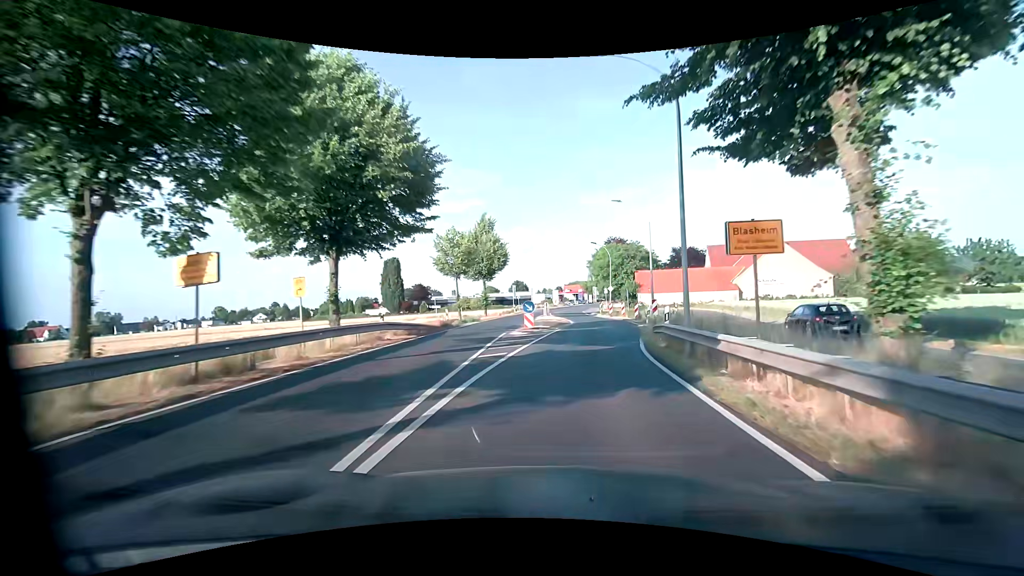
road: primary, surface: asphalt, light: Day
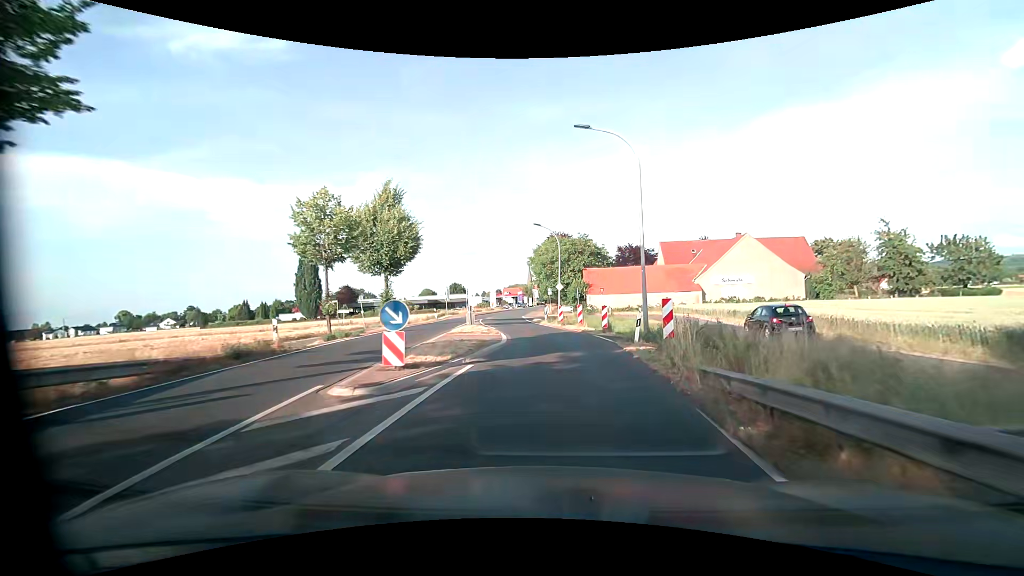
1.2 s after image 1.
(+0.8, +13.4) m; +7°
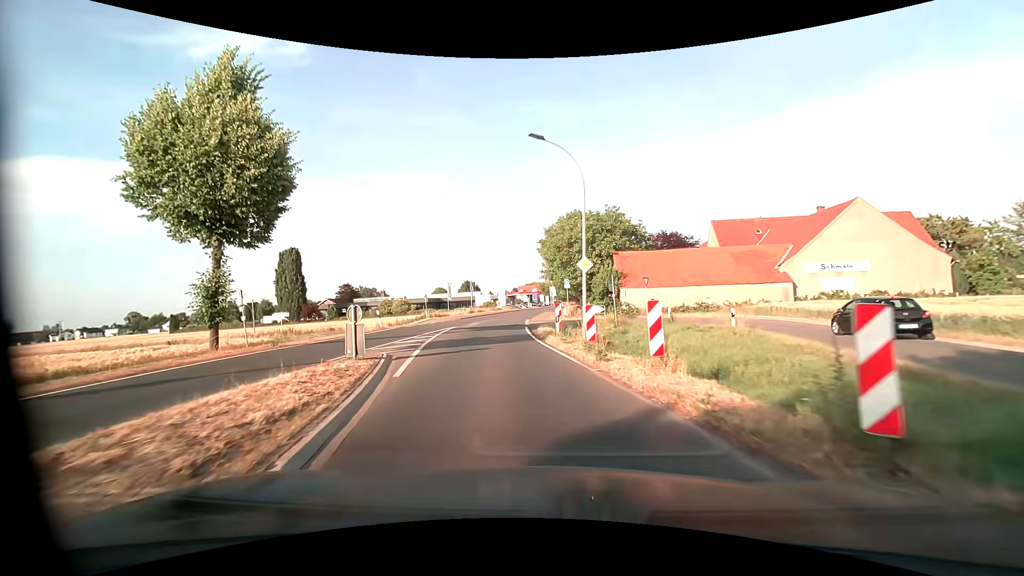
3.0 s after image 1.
(+0.2, +19.1) m; -3°
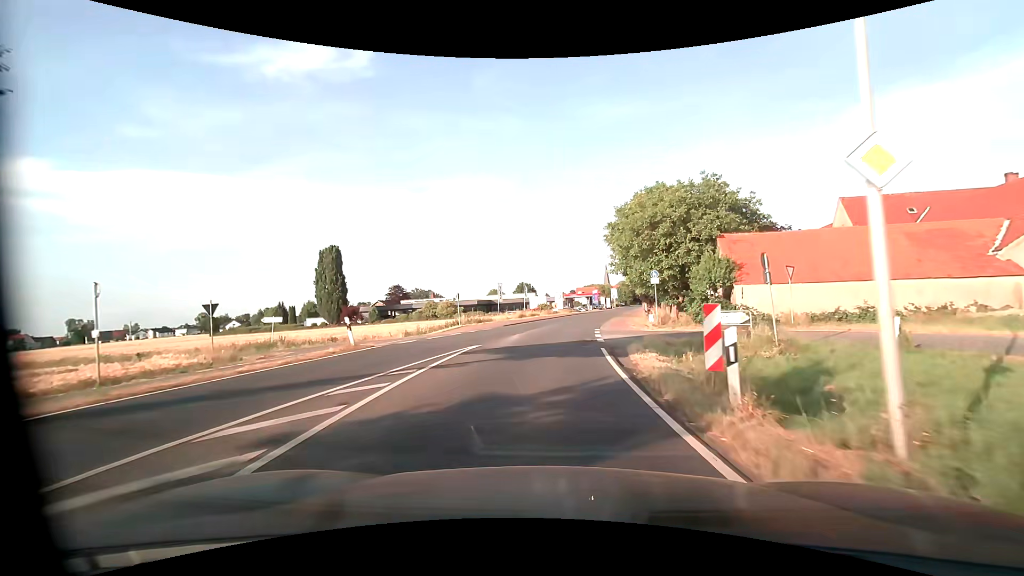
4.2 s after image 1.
(-0.9, +12.8) m; -6°
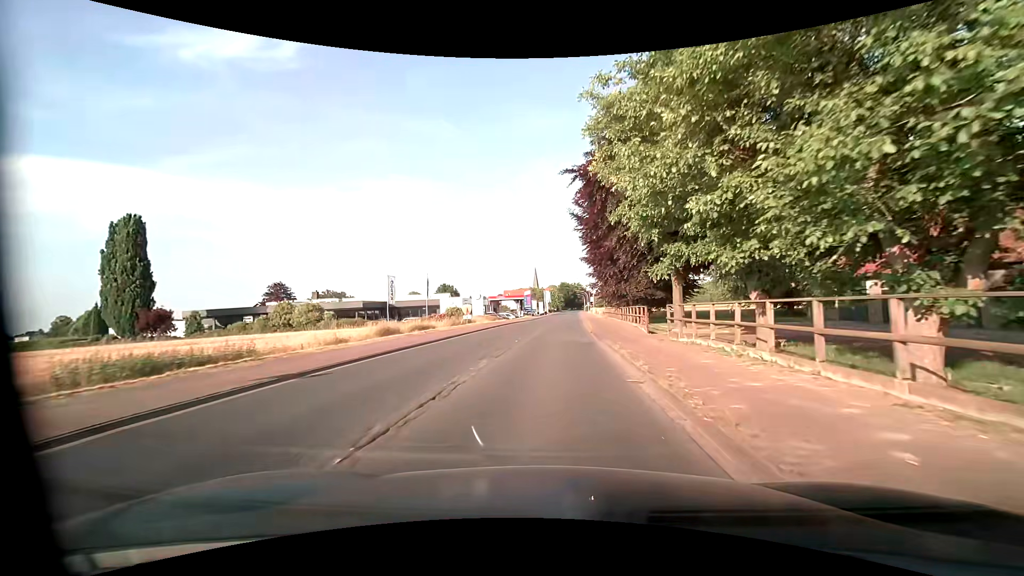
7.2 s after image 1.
(+2.0, +33.2) m; +8°
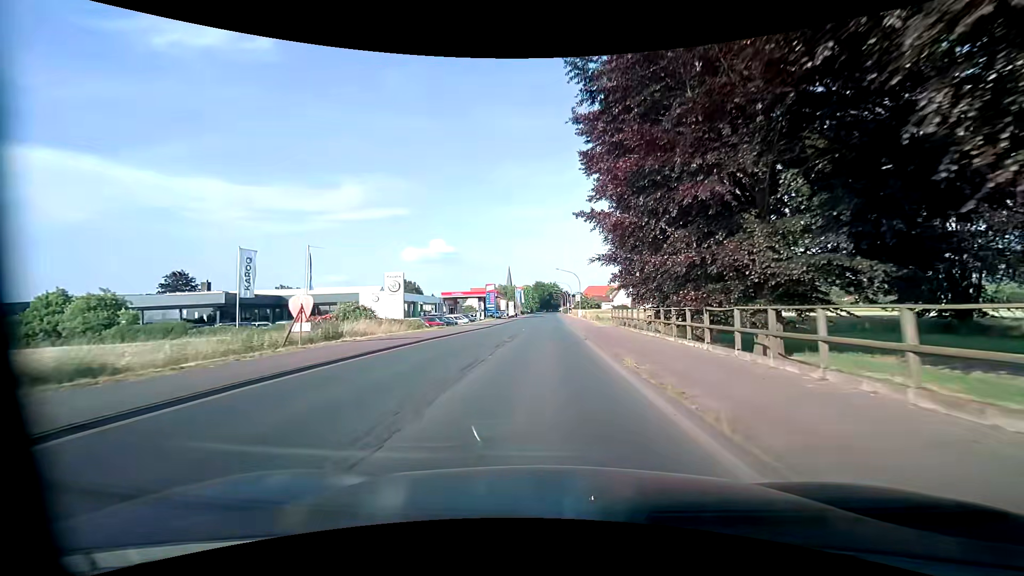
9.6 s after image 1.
(+0.8, +28.8) m; +3°
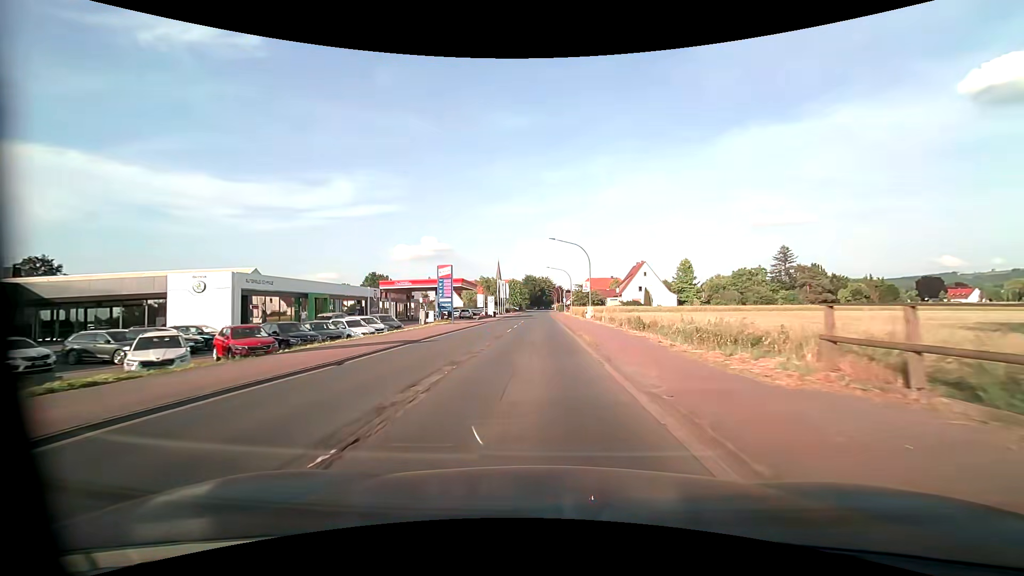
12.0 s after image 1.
(+0.6, +30.7) m; +1°
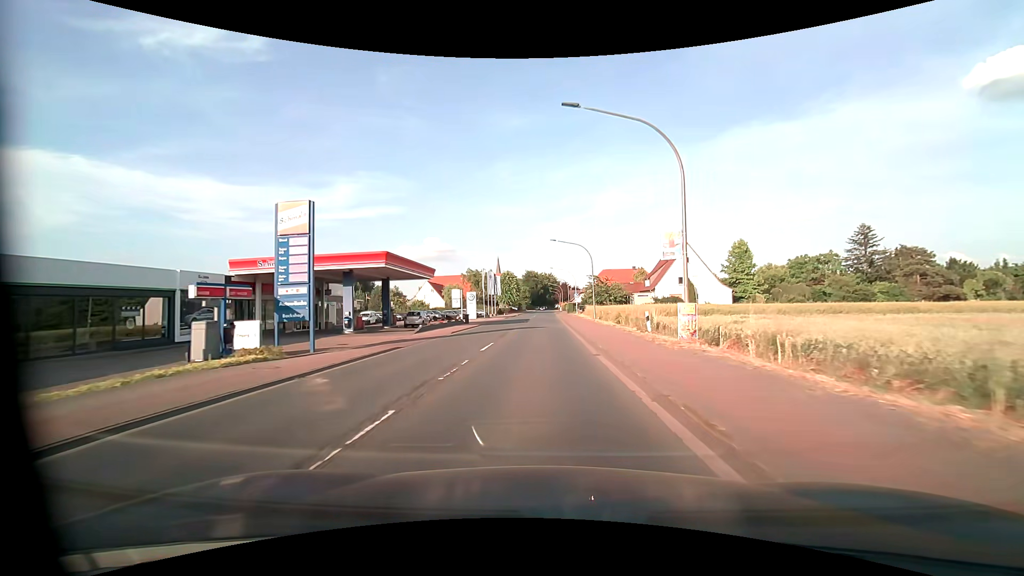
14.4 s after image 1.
(-0.2, +31.0) m; -1°
(0, +10) (0, +20) (0, +30) (0, +40) (0, +50) (0, +60) (0, +70) (0, +80) (0, +90) (0, +100) m
